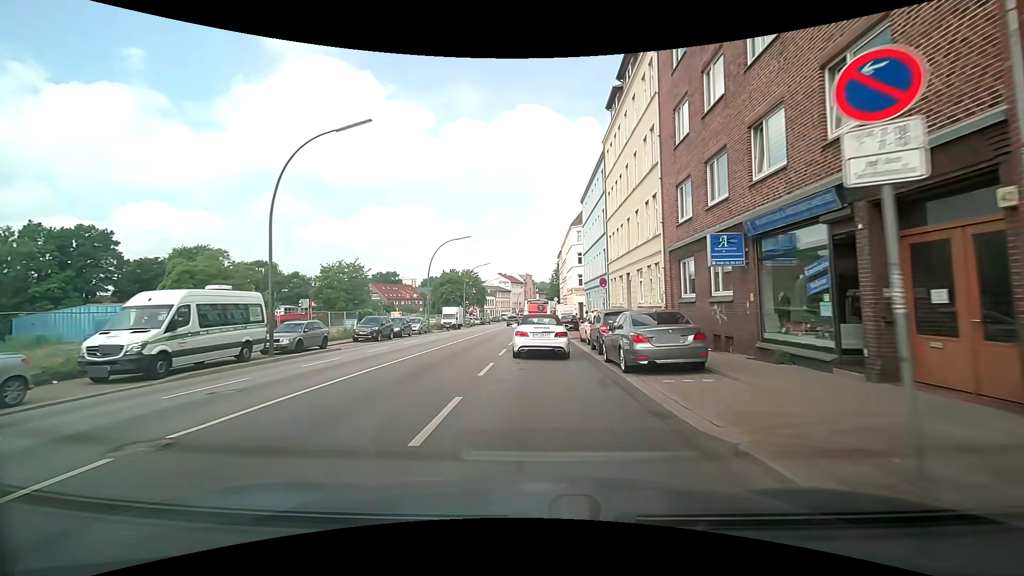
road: secondary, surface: asphalt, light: Day
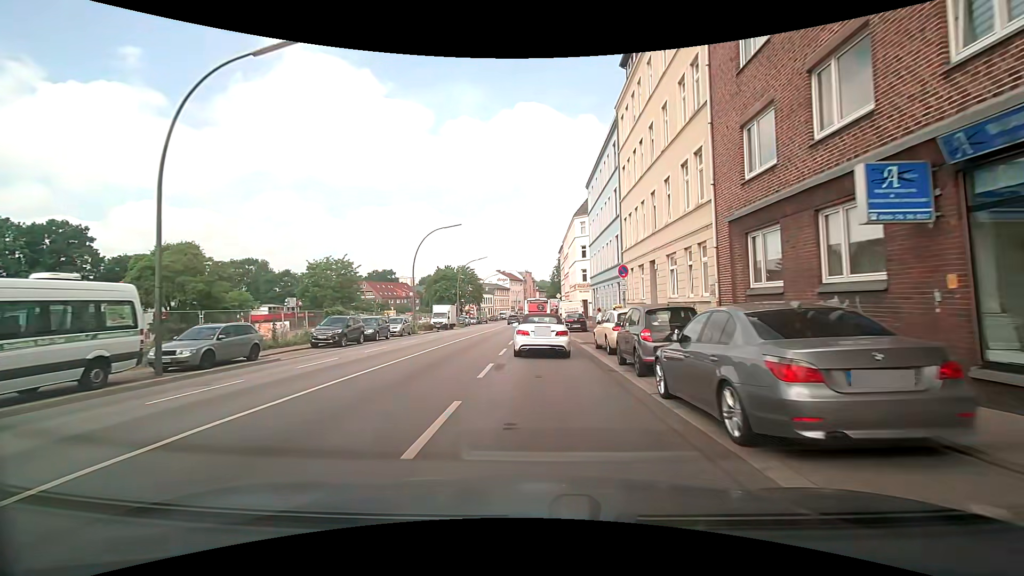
(0.0, +6.4) m; 0°
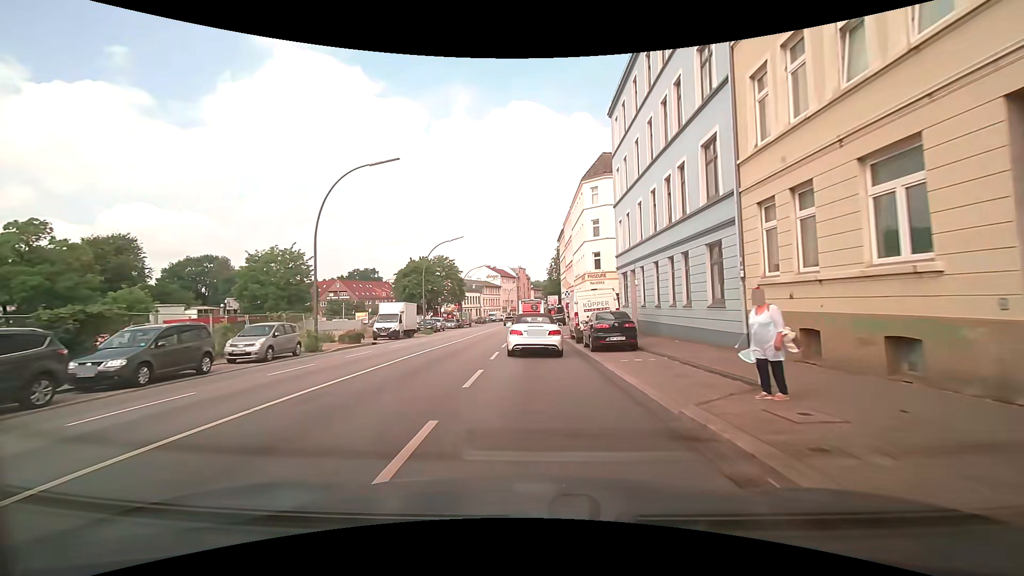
(0.0, +19.5) m; 0°
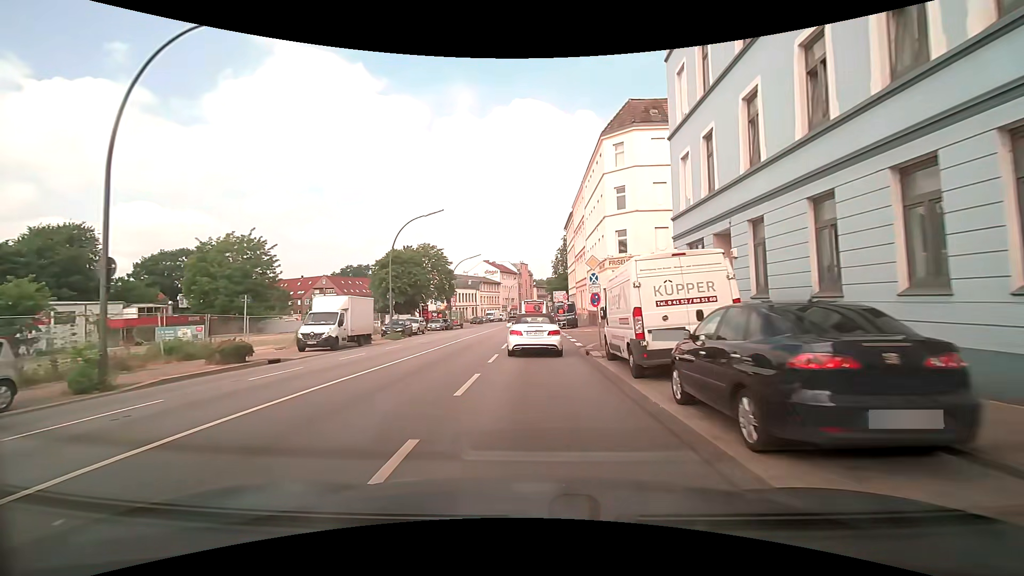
(0.0, +13.0) m; 0°
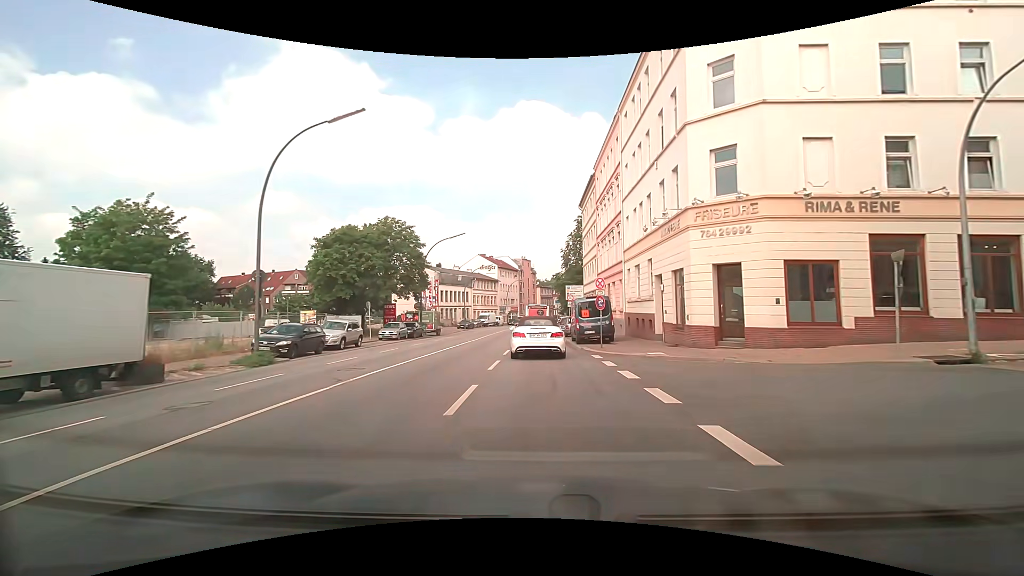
(-0.1, +19.6) m; -1°
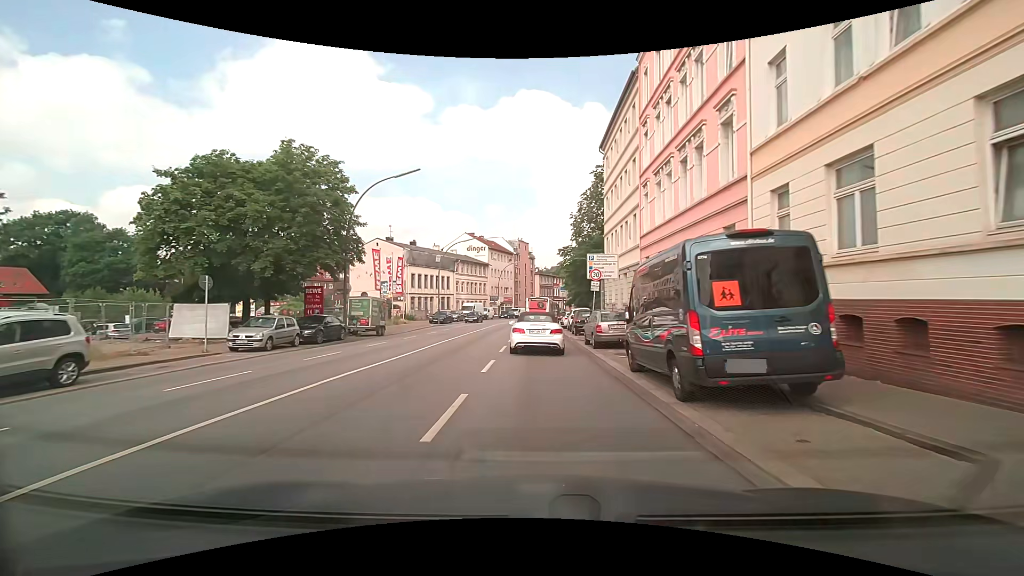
(+0.1, +19.5) m; +1°
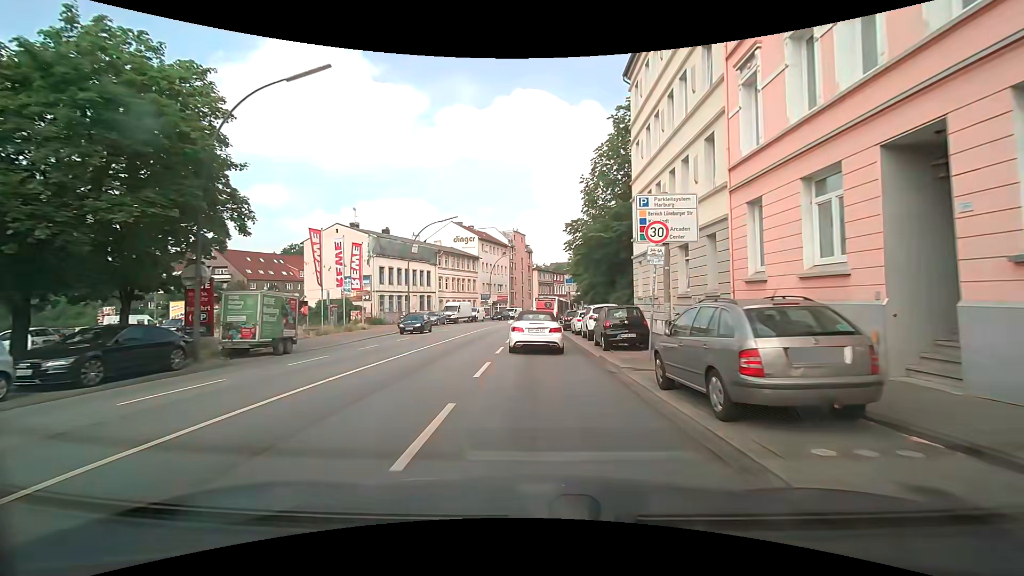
(0.0, +13.0) m; 0°
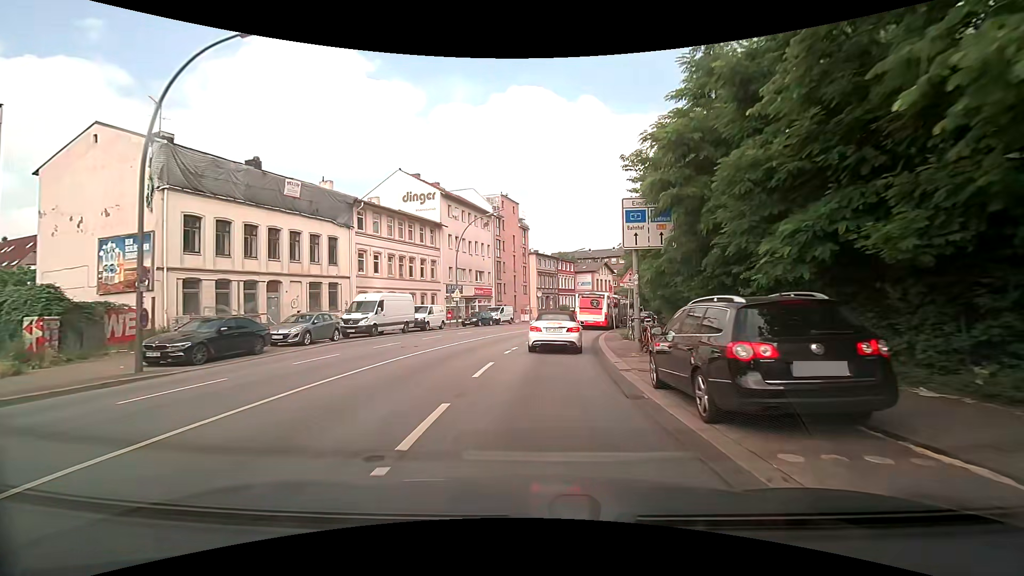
(+0.2, +29.8) m; +1°
